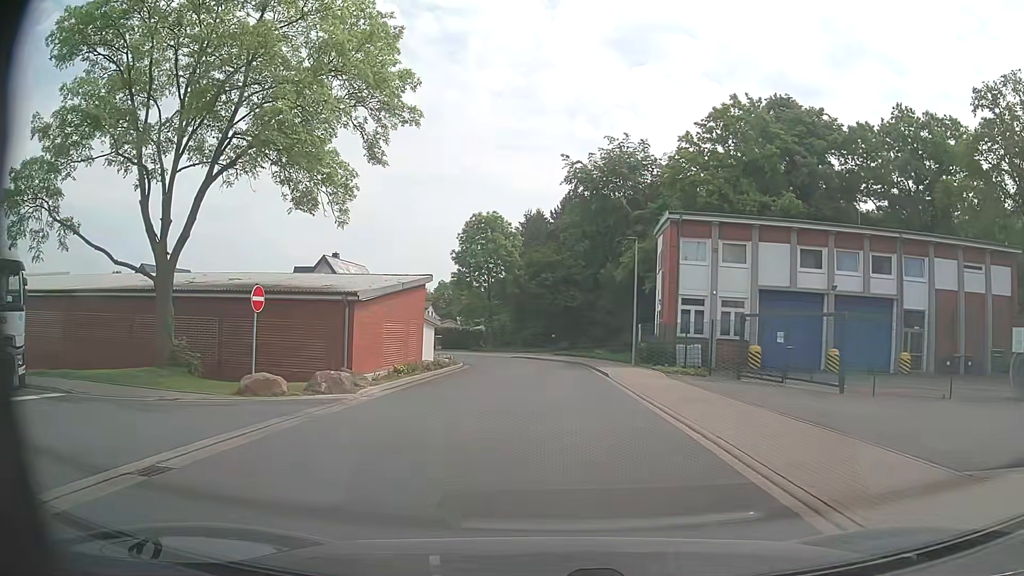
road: residential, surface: asphalt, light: Day
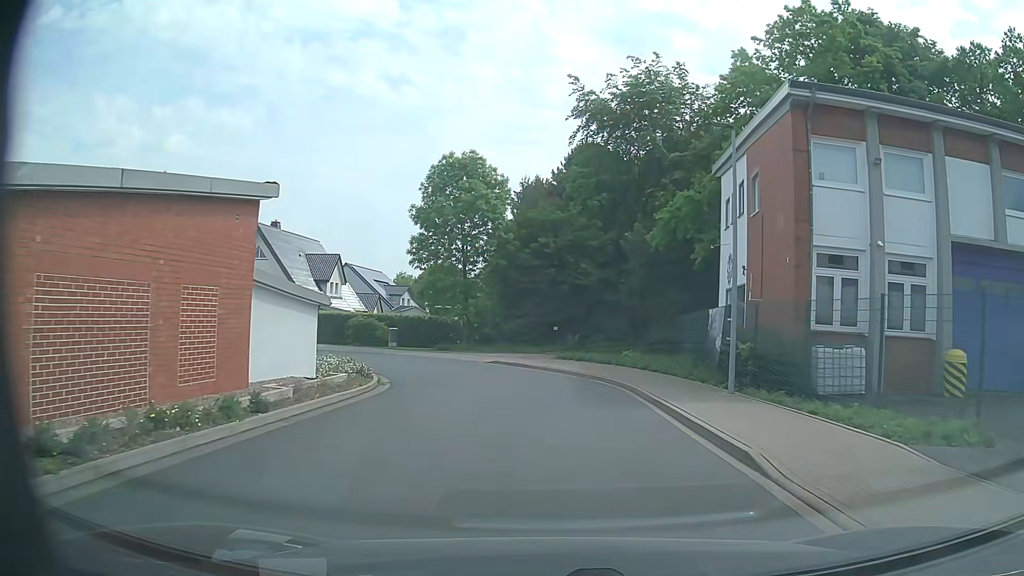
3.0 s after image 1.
(0.0, +17.4) m; 0°
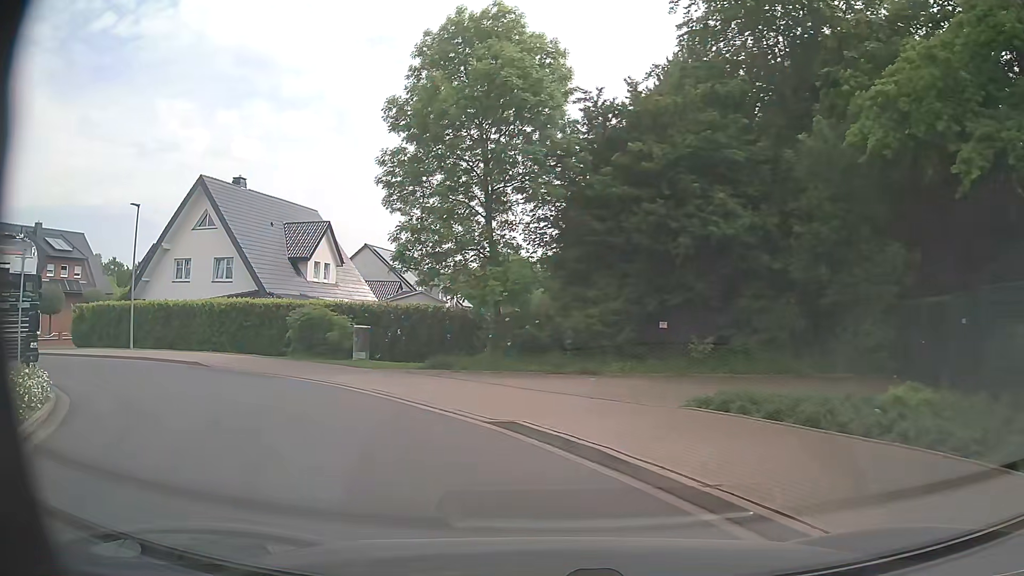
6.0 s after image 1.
(-0.6, +18.8) m; -6°
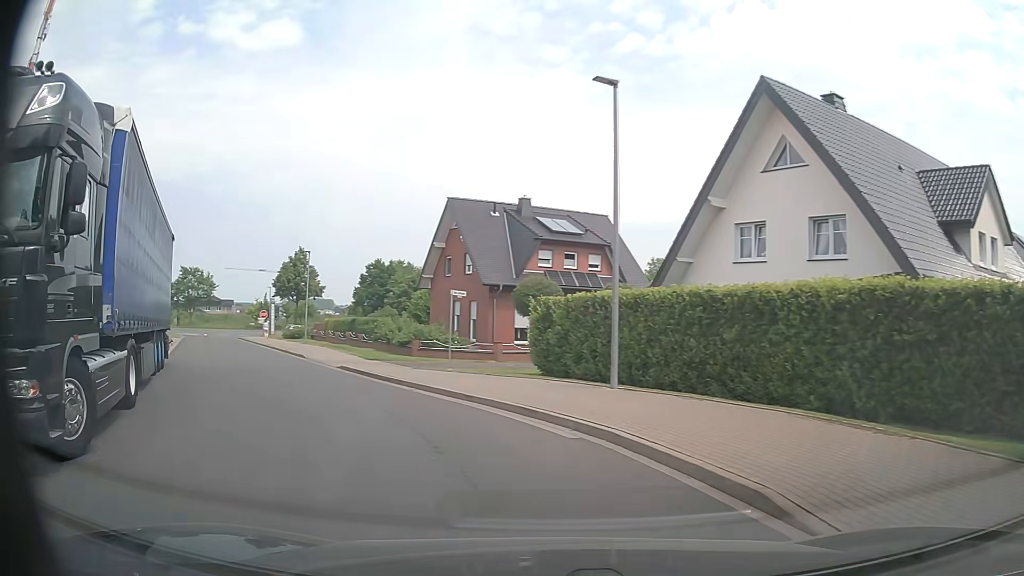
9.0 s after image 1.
(-6.8, +15.3) m; -51°
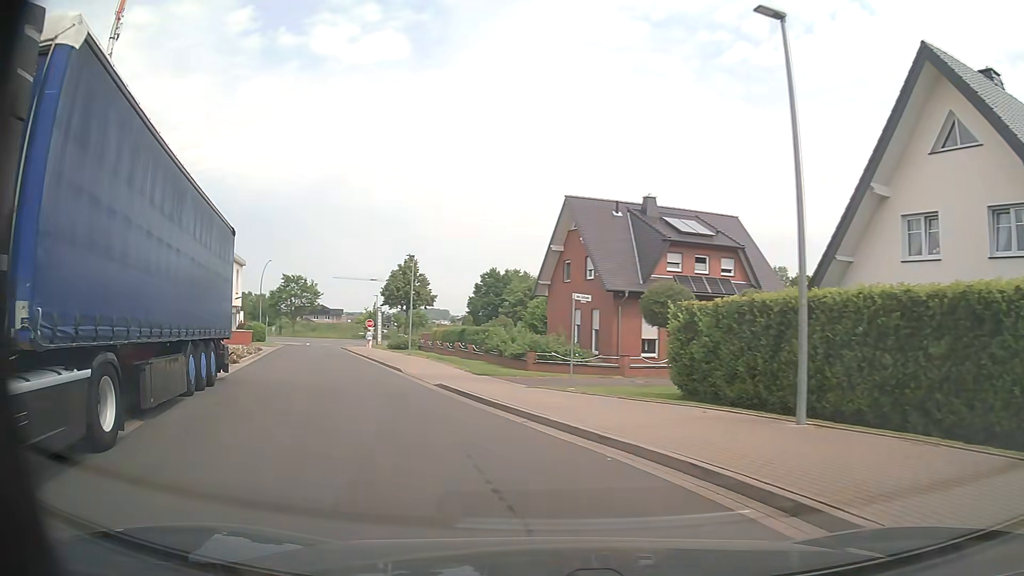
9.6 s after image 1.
(-0.3, +3.7) m; -9°
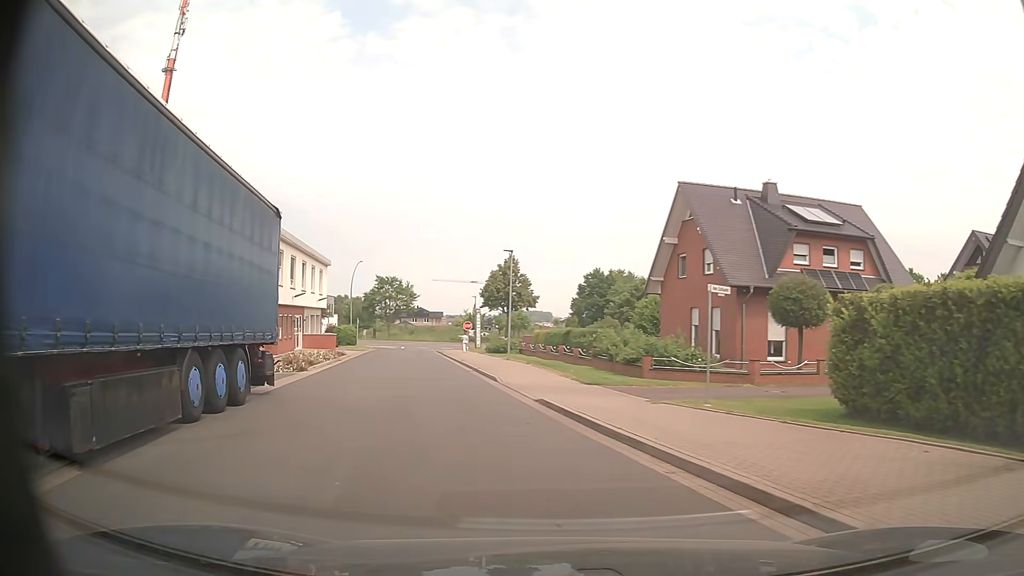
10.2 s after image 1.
(-0.3, +3.8) m; -10°
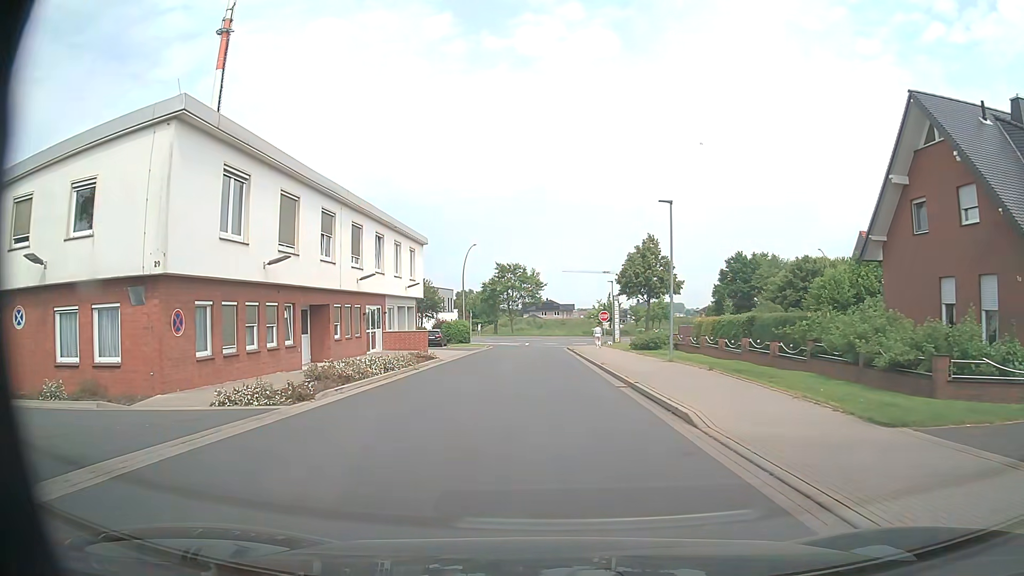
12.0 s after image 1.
(-1.4, +12.1) m; -11°
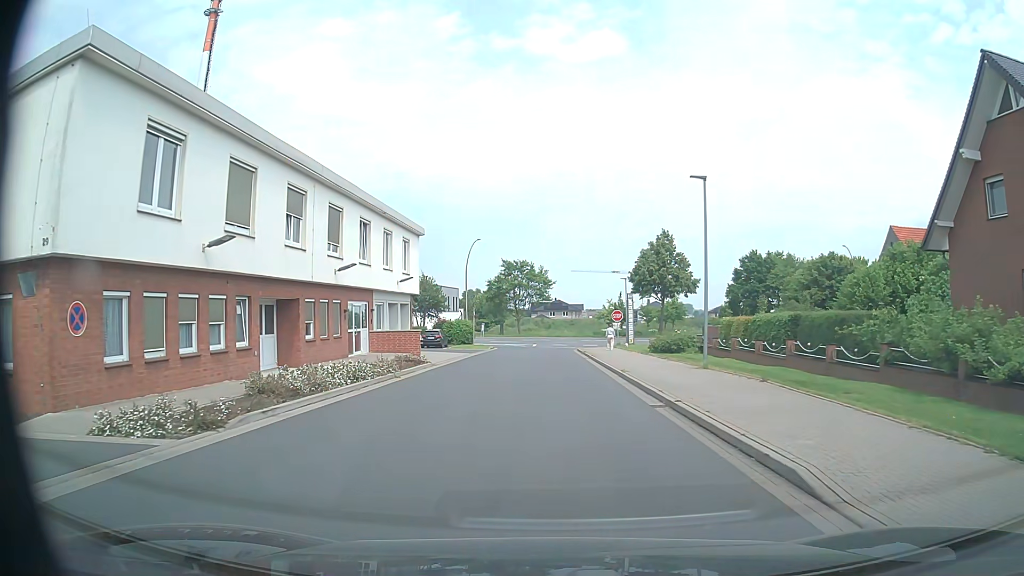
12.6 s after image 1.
(0.0, +4.3) m; -1°
(0, +10) (0, +20) (0, +30) (0, +40) (0, +50) (+1, +60) (0, +70) (-6, +77) (-16, +80) (-26, +81) m
